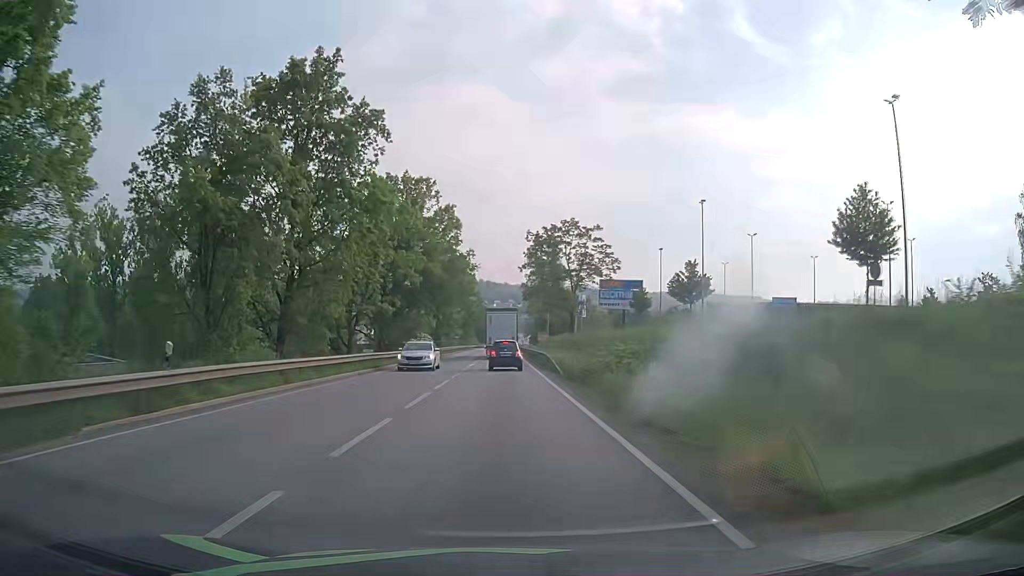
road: primary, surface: asphalt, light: Day
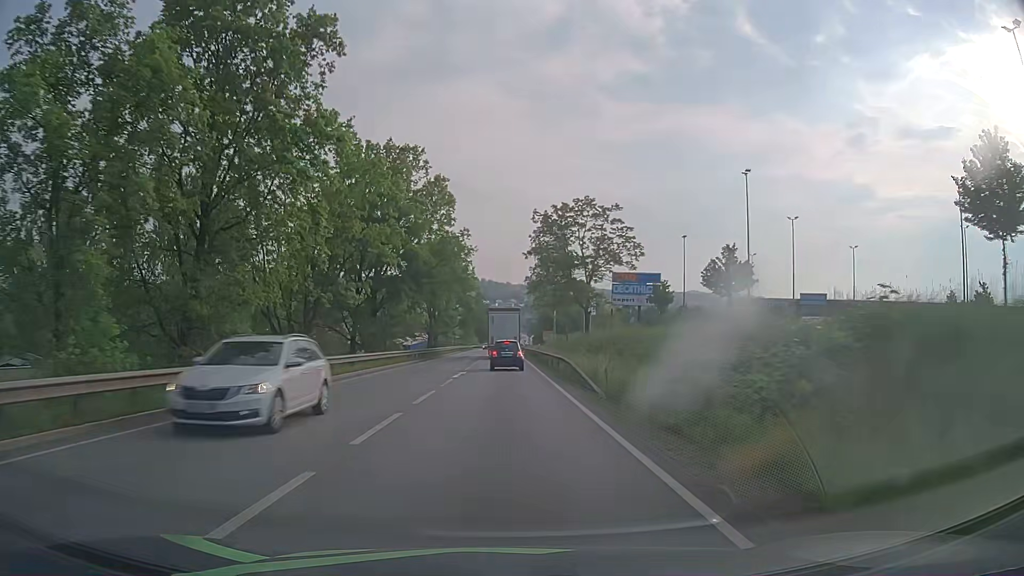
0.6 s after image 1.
(0.0, +11.0) m; 0°
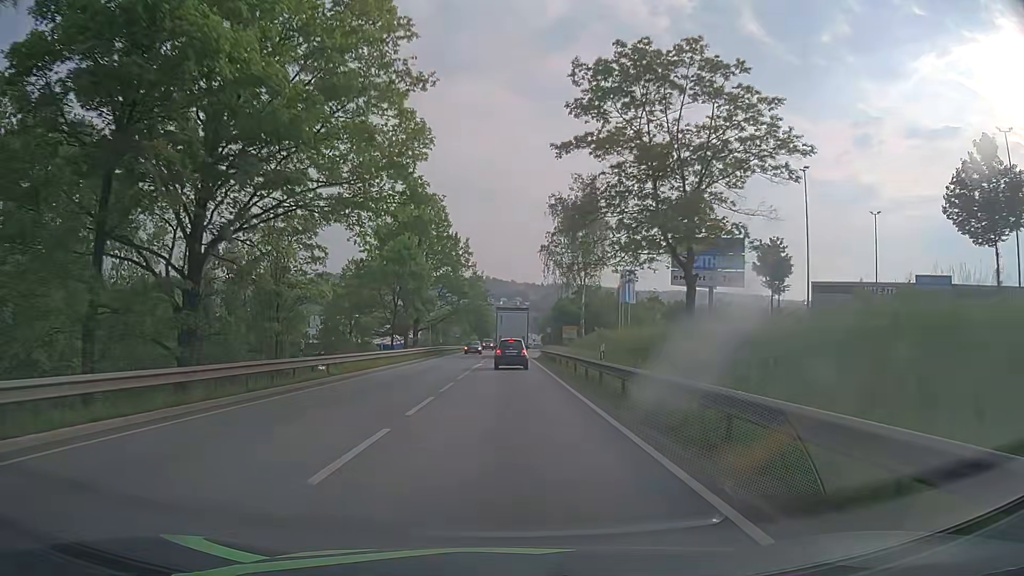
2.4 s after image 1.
(0.0, +32.7) m; -1°
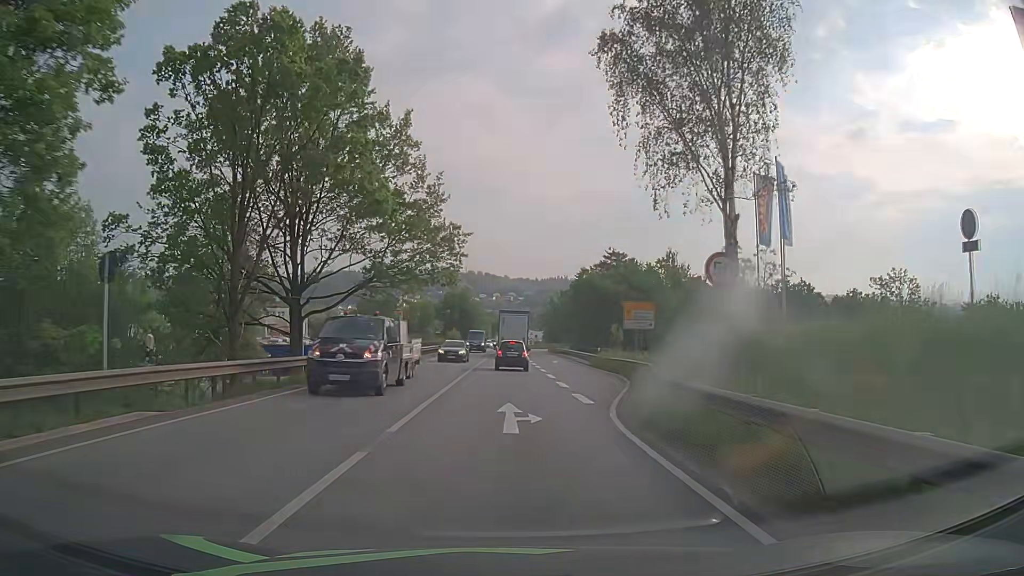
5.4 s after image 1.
(+0.5, +49.7) m; +1°
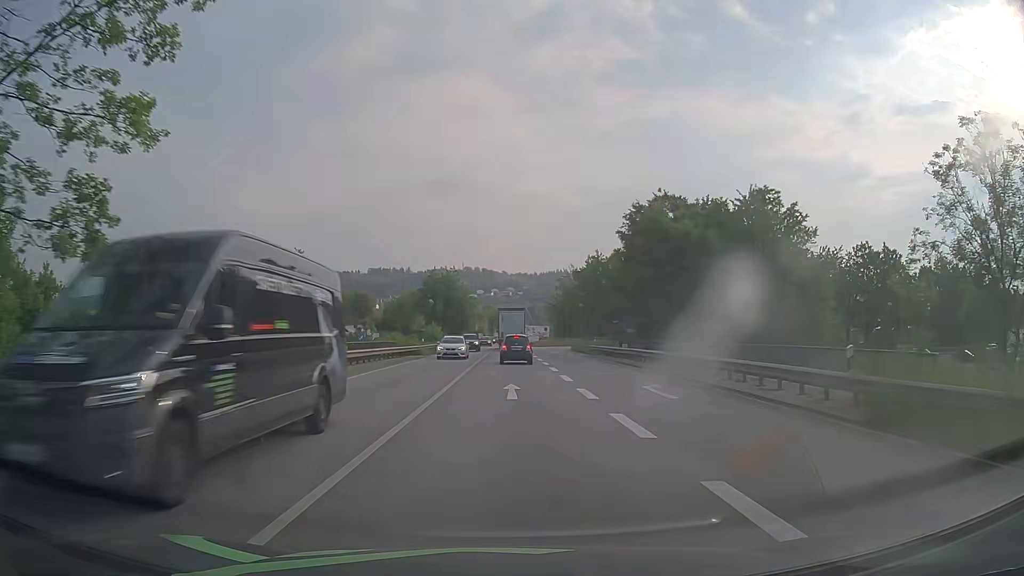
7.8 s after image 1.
(-0.1, +35.7) m; 0°
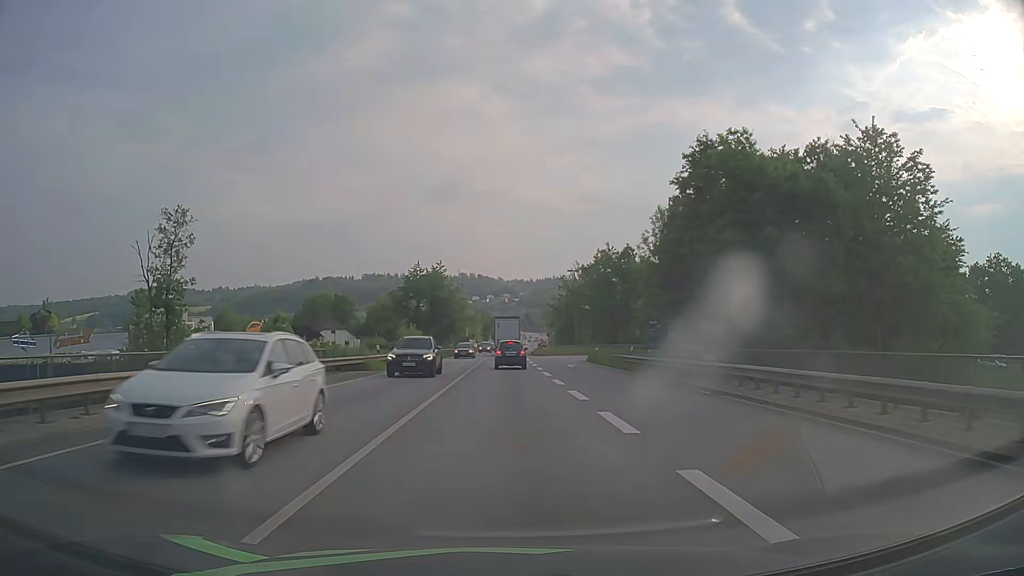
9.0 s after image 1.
(0.0, +17.3) m; 0°
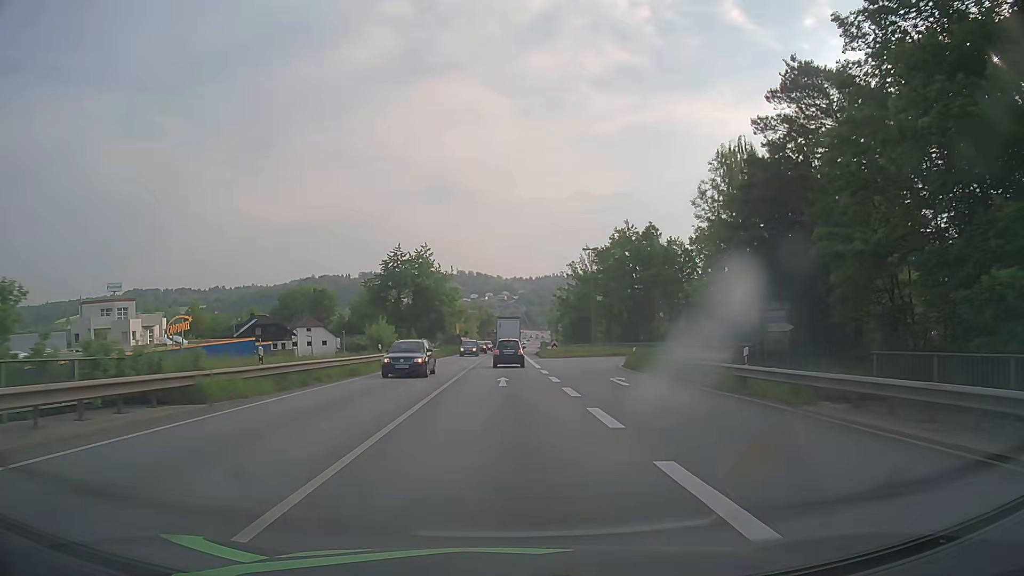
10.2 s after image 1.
(0.0, +17.6) m; 0°
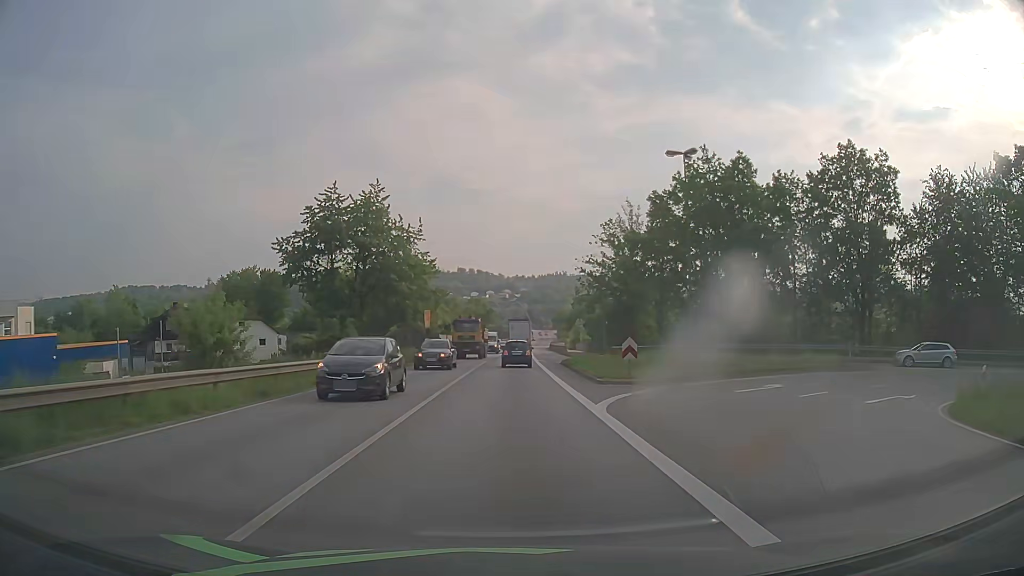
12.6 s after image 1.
(0.0, +33.8) m; 0°
(0, +10) (0, +20) (0, +30) (0, +40) (0, +50) (+1, +60) (+1, +70) (+1, +80) (+2, +90) (+2, +100) m
